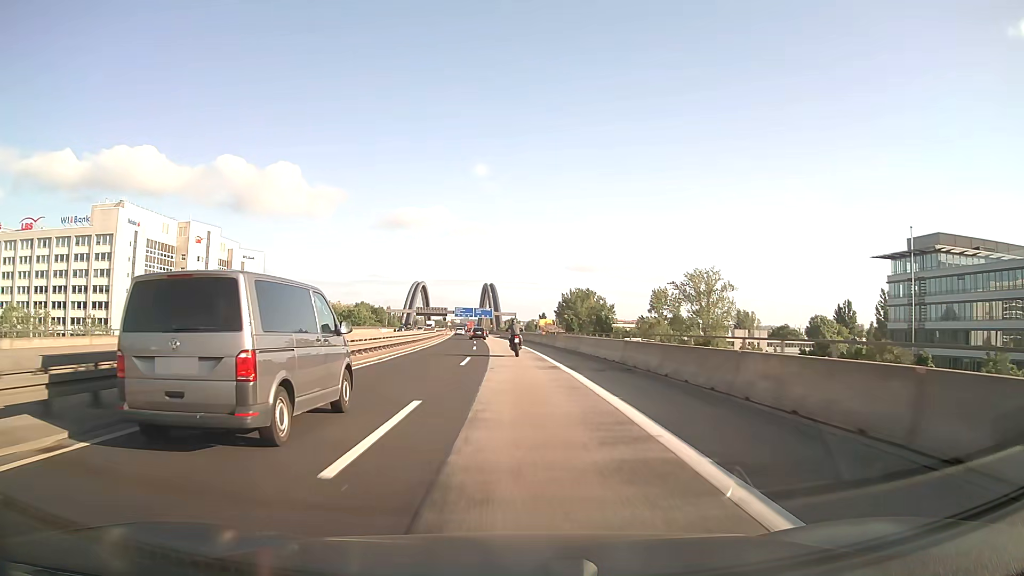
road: motorway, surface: asphalt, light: Day
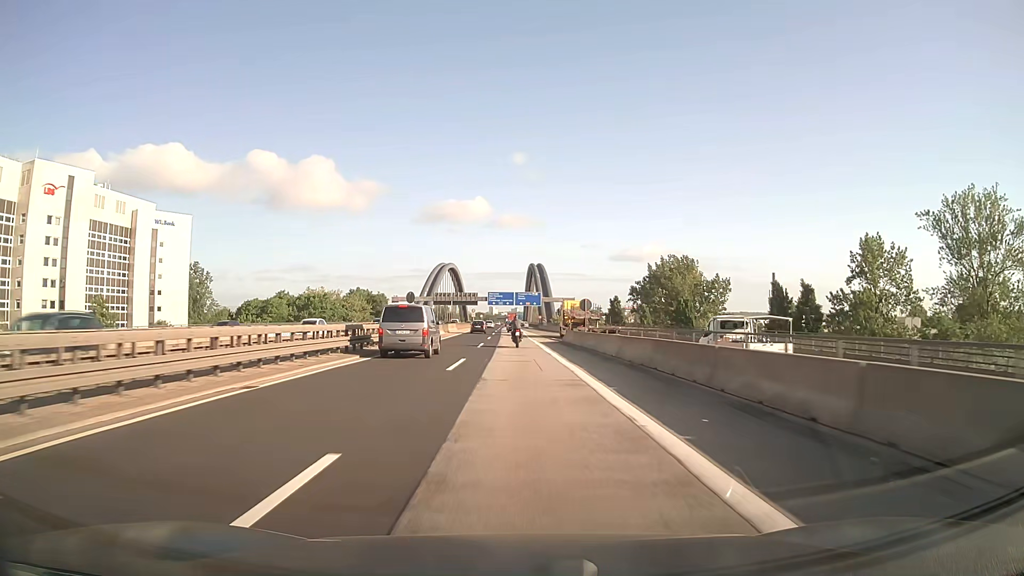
(-3.0, +76.6) m; -4°
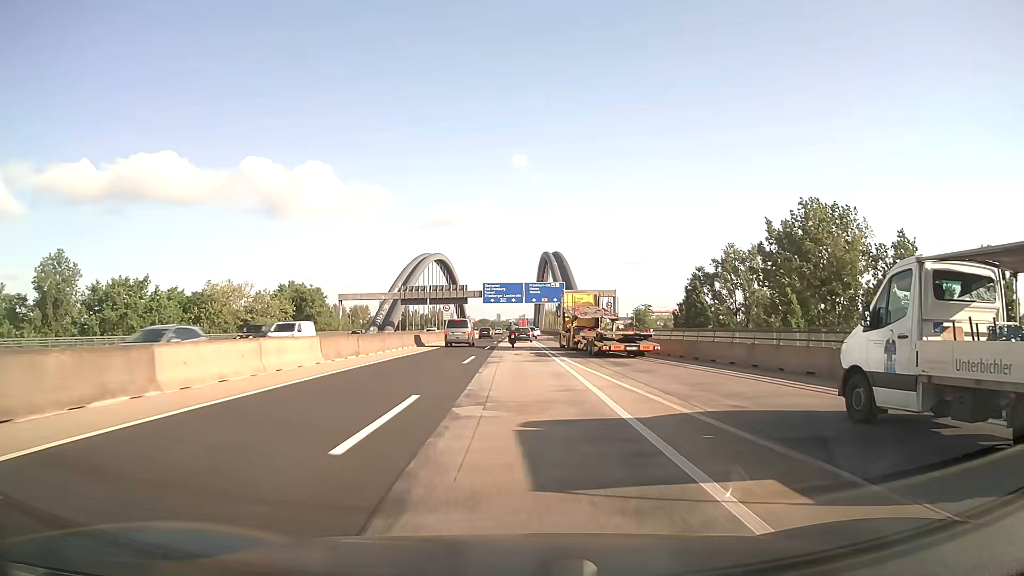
(-0.8, +65.0) m; -1°
(0, +10) (0, +20) (0, +30) (0, +40) (0, +50) (0, +60) (0, +70) (0, +80) (0, +90) (0, +100) m
